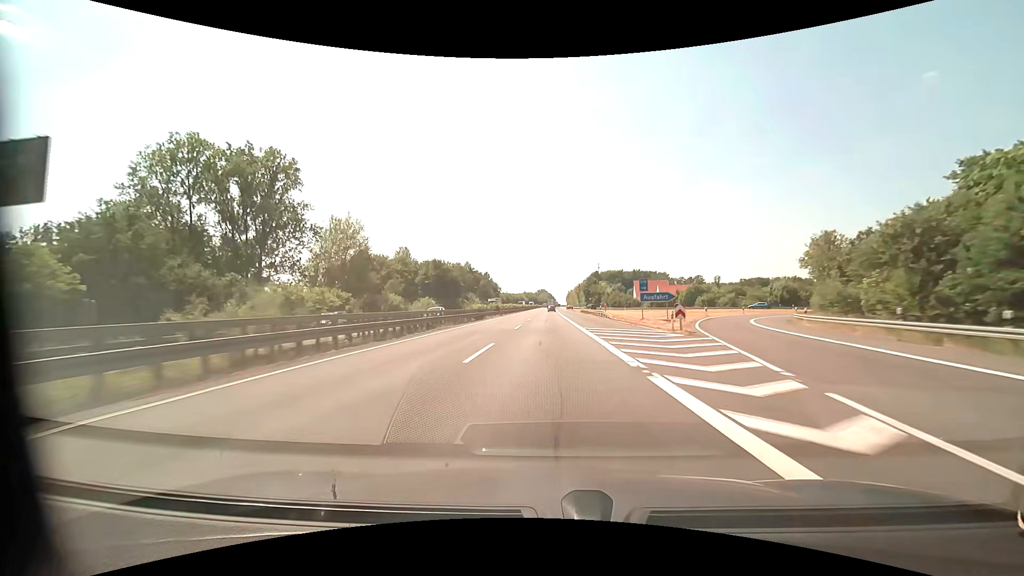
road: motorway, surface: asphalt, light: Day
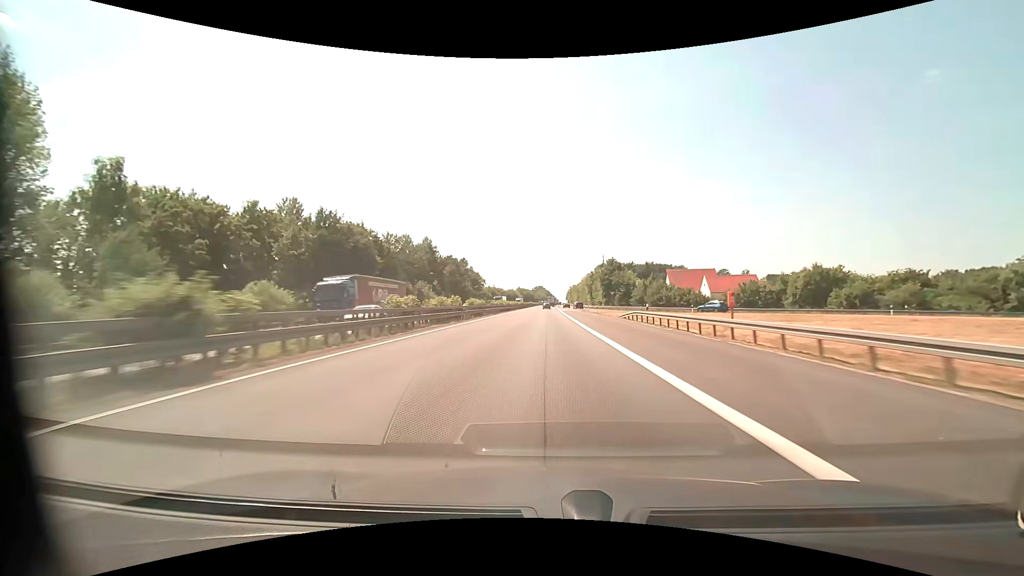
(+0.1, +61.2) m; 0°
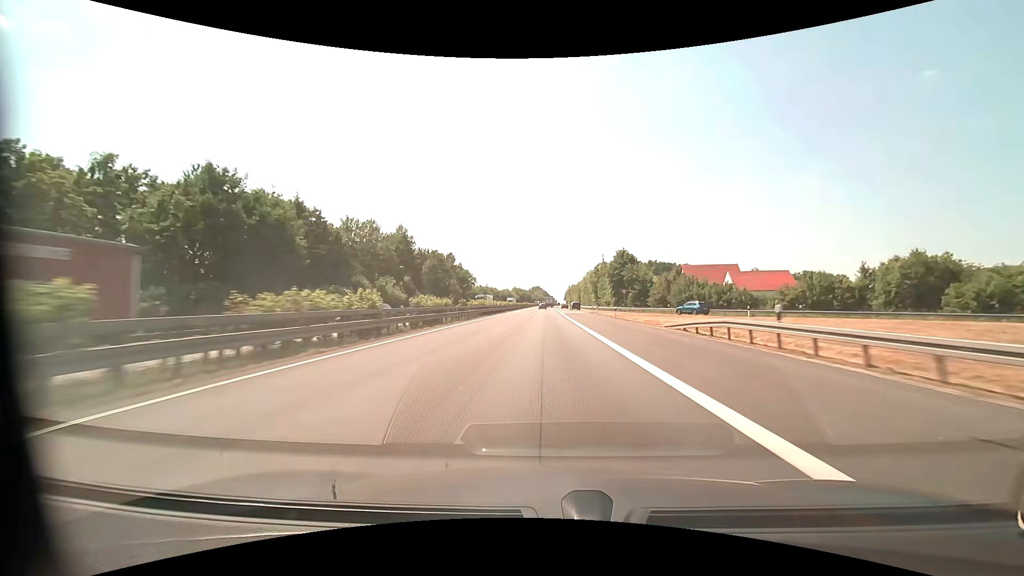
(+0.1, +19.9) m; 0°
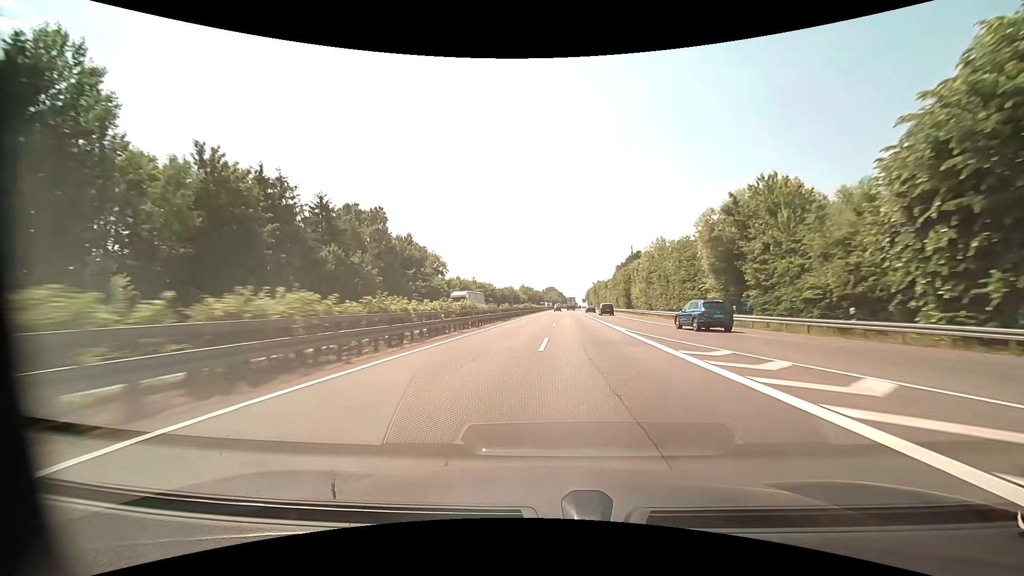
(-0.7, +77.4) m; -2°
(0, +10) (0, +20) (0, +30) (0, +40) (0, +50) (0, +60) (+1, +70) (+1, +80) (+1, +90) (+2, +100) m
